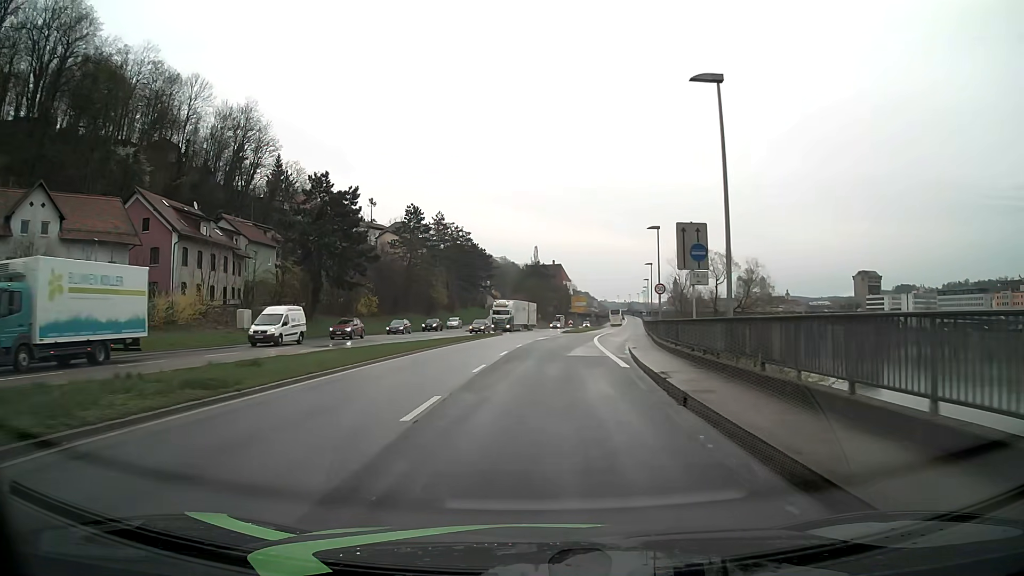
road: primary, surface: asphalt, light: Day
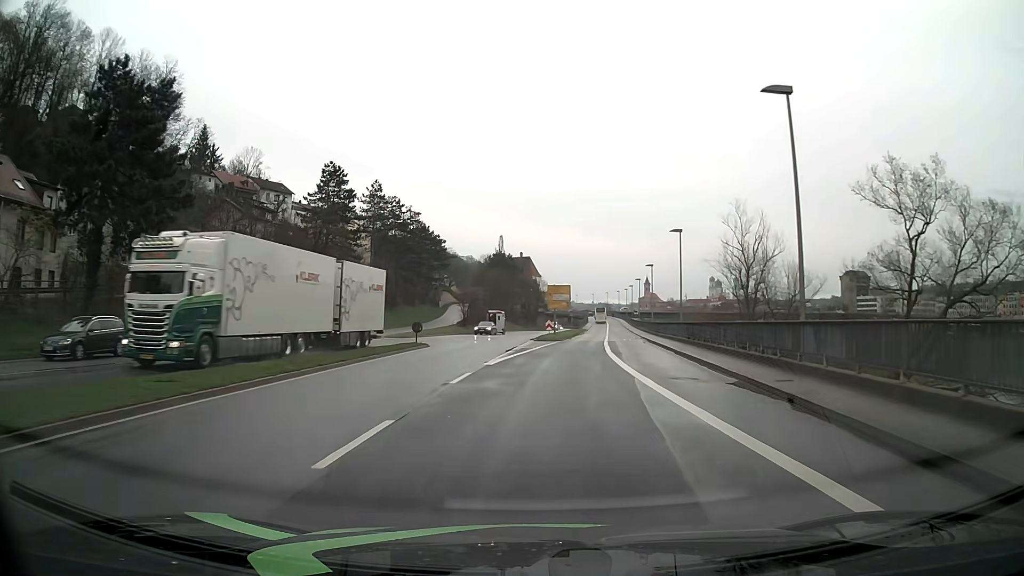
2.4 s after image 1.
(+0.9, +29.9) m; +3°
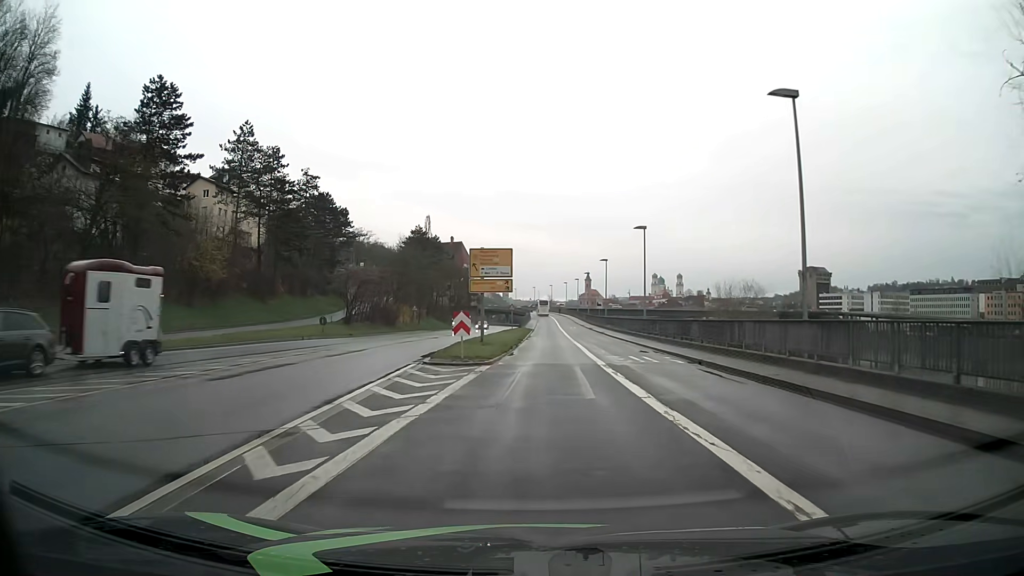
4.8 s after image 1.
(+1.3, +30.4) m; +5°
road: primary_link
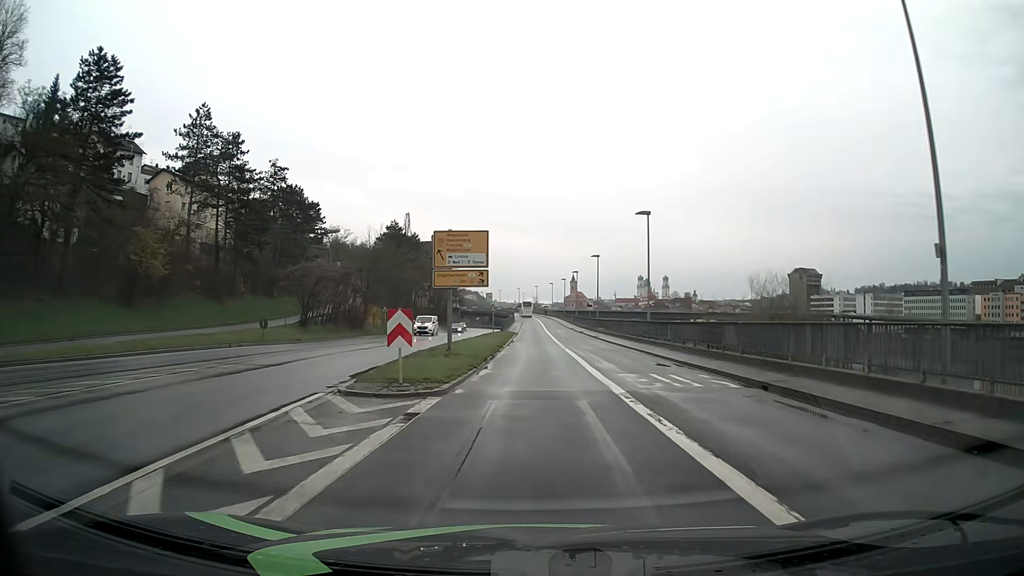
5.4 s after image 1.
(0.0, +7.7) m; +1°
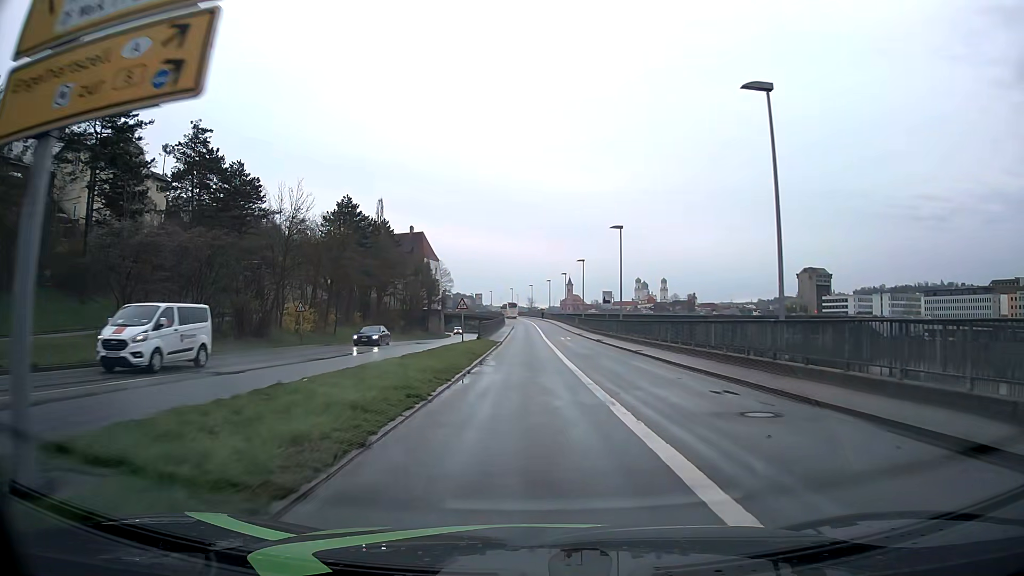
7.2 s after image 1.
(+0.2, +23.1) m; +1°
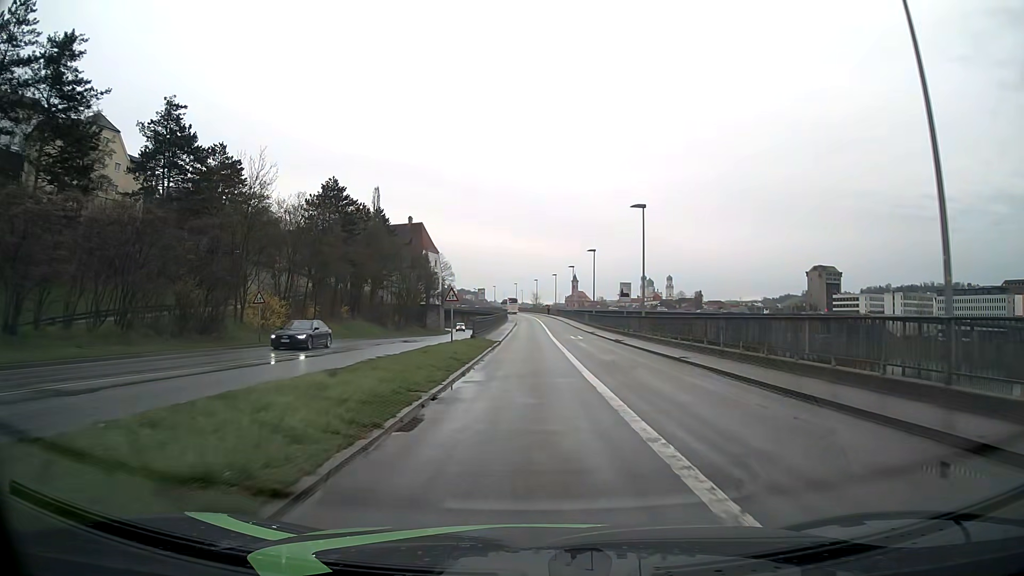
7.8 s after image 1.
(-0.1, +7.7) m; -1°
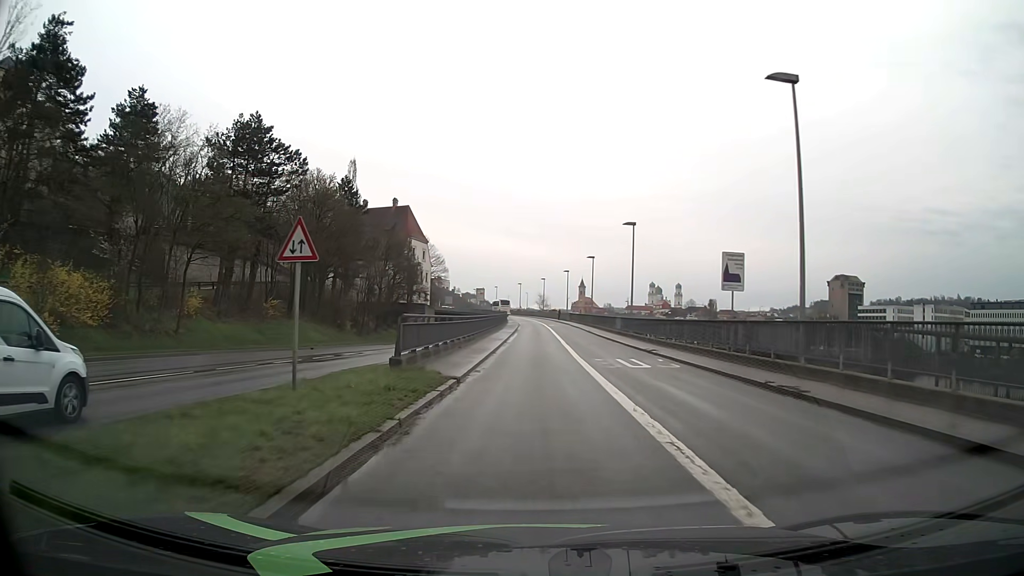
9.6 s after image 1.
(0.0, +23.2) m; 0°
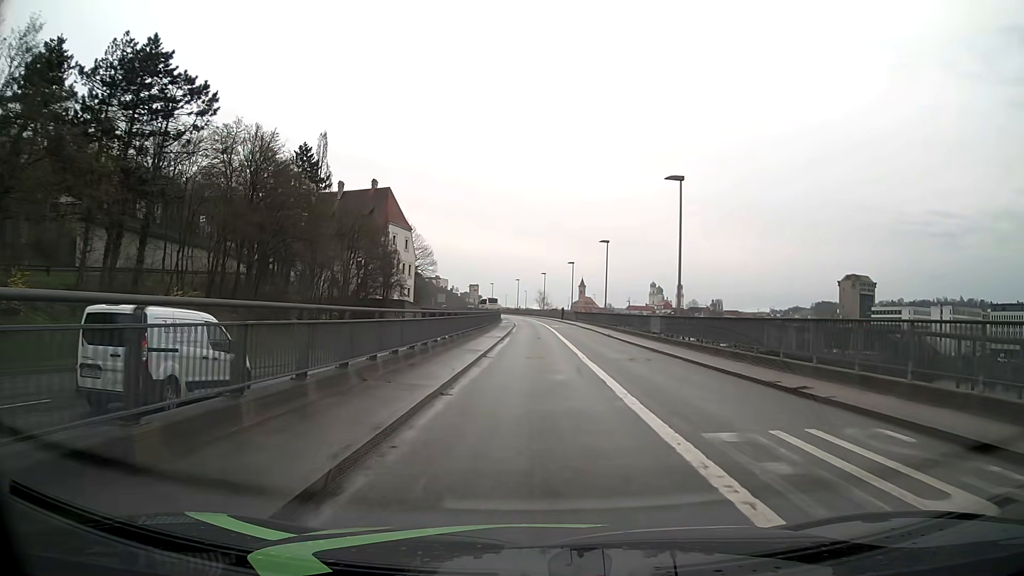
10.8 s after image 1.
(0.0, +15.4) m; 0°
(0, +10) (0, +20) (0, +30) (0, +40) (0, +50) (0, +60) (0, +70) (-1, +80) (-1, +90) (-2, +100) m
